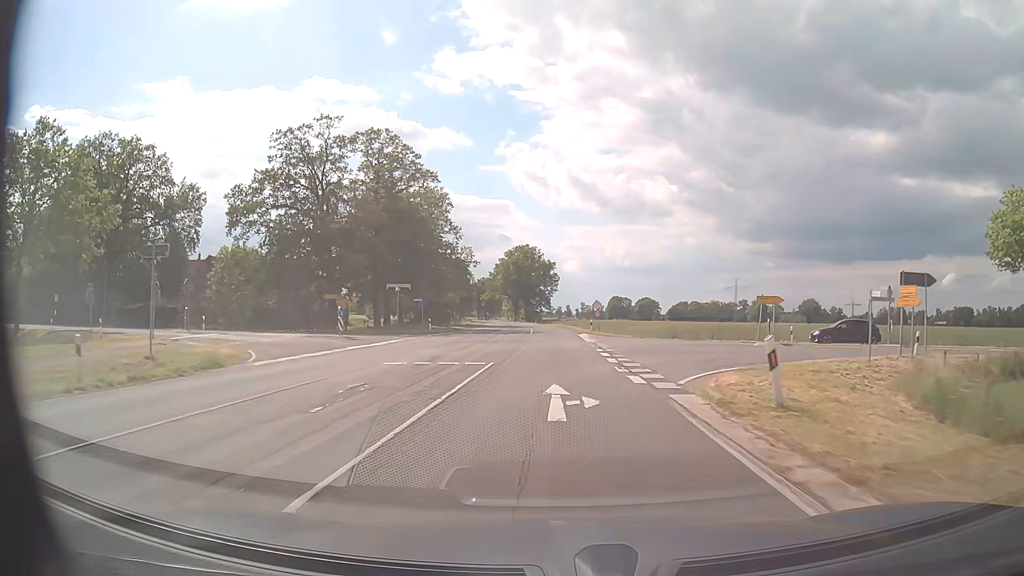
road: secondary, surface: asphalt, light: Day
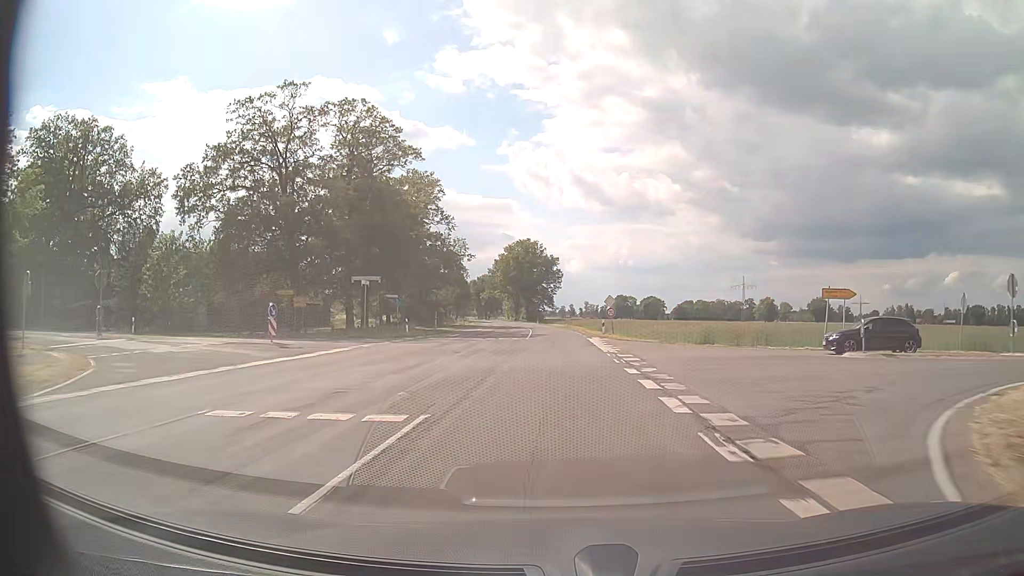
(0.0, +10.5) m; 0°
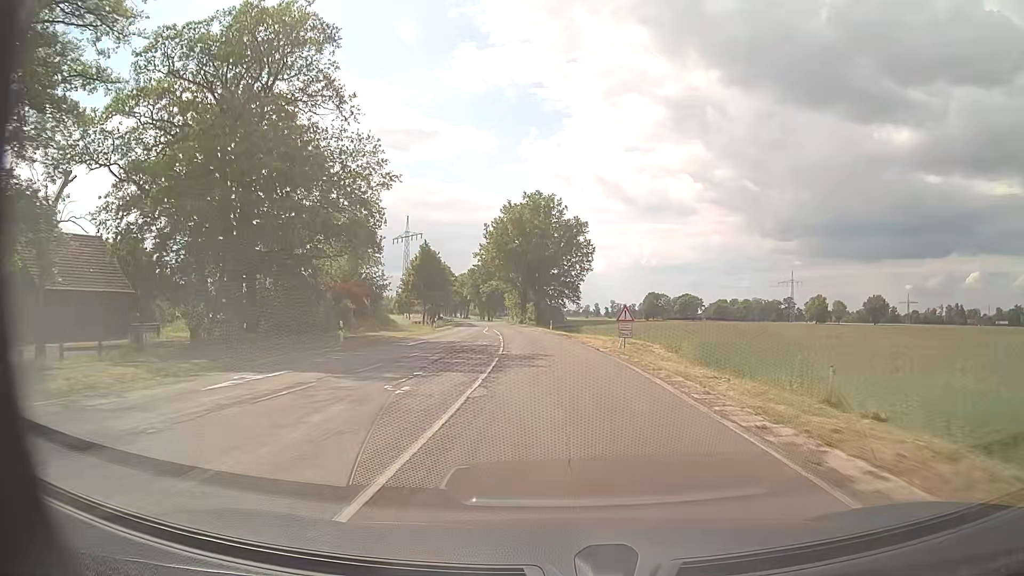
(-0.8, +53.7) m; -2°
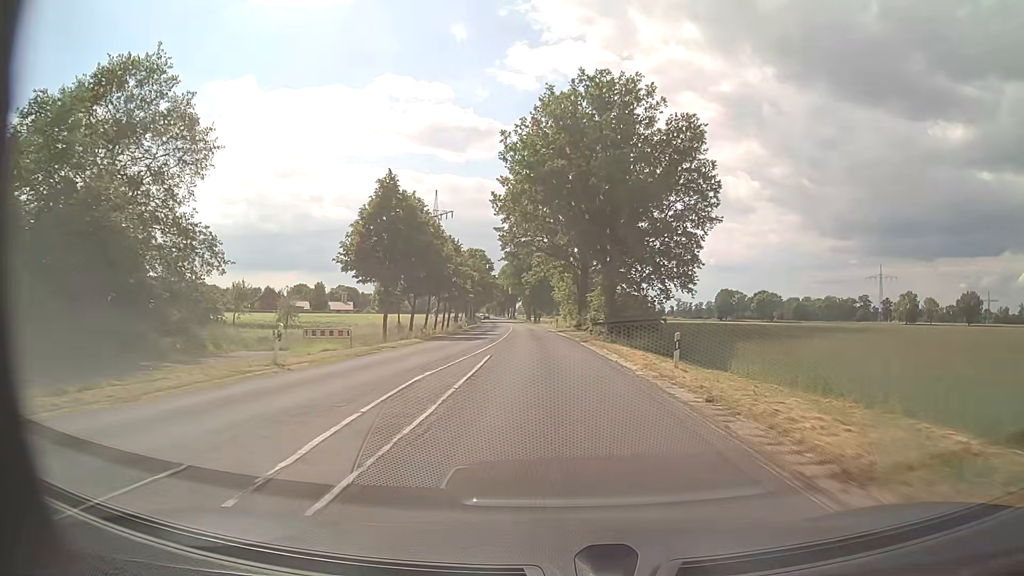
(-2.0, +43.7) m; -5°
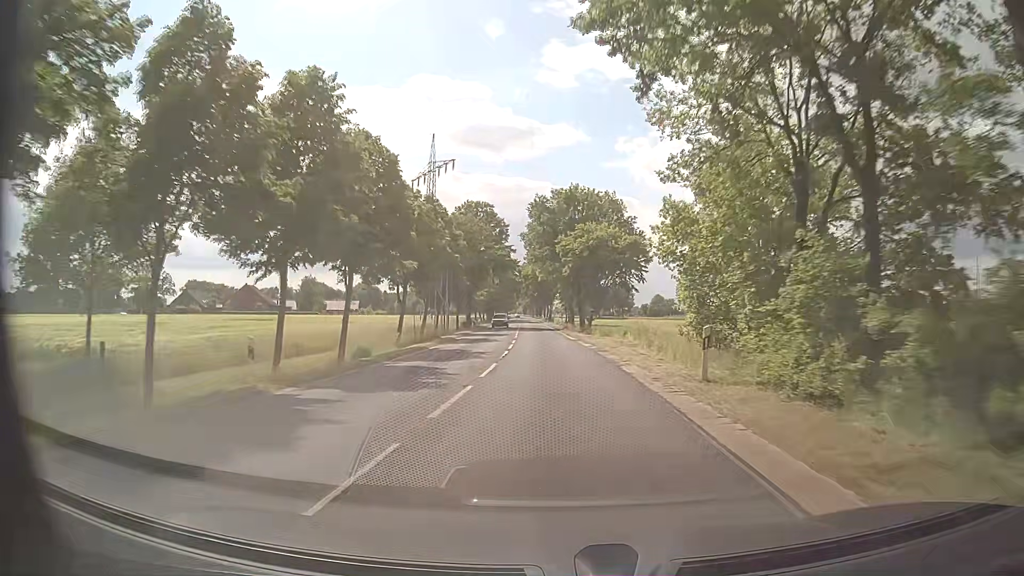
(-2.5, +55.1) m; -4°
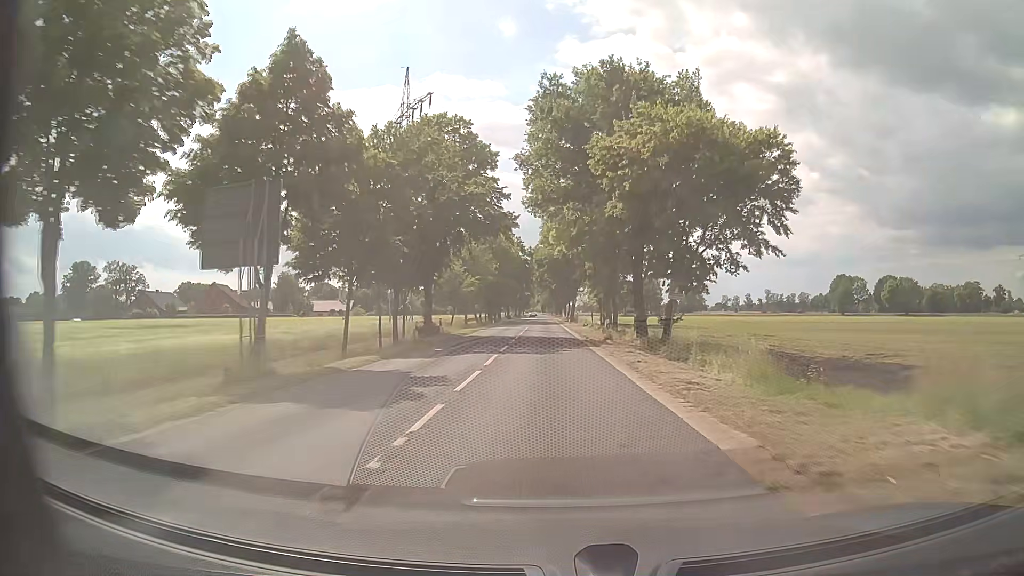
(-0.5, +33.3) m; -2°
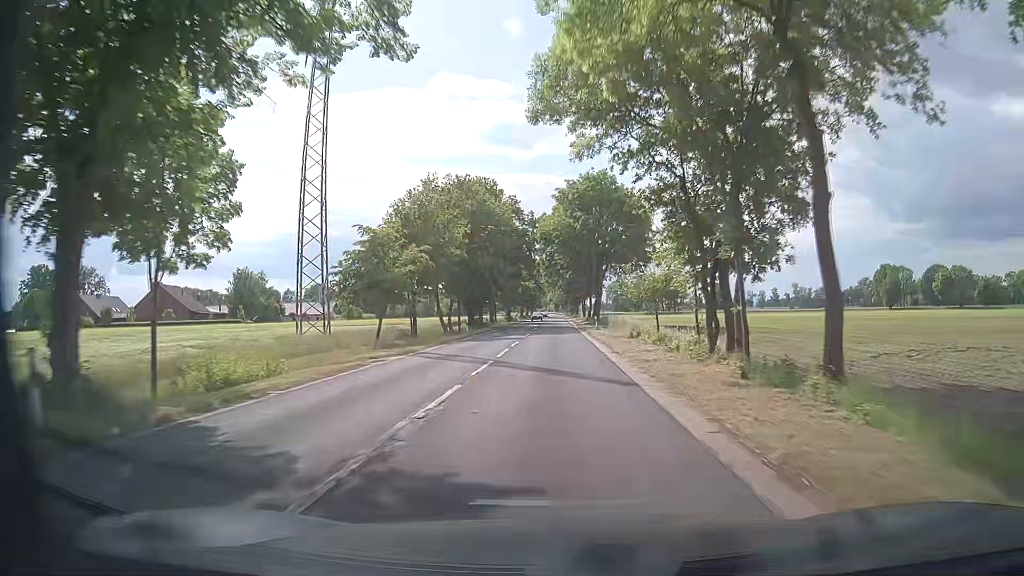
(-0.3, +33.3) m; -1°
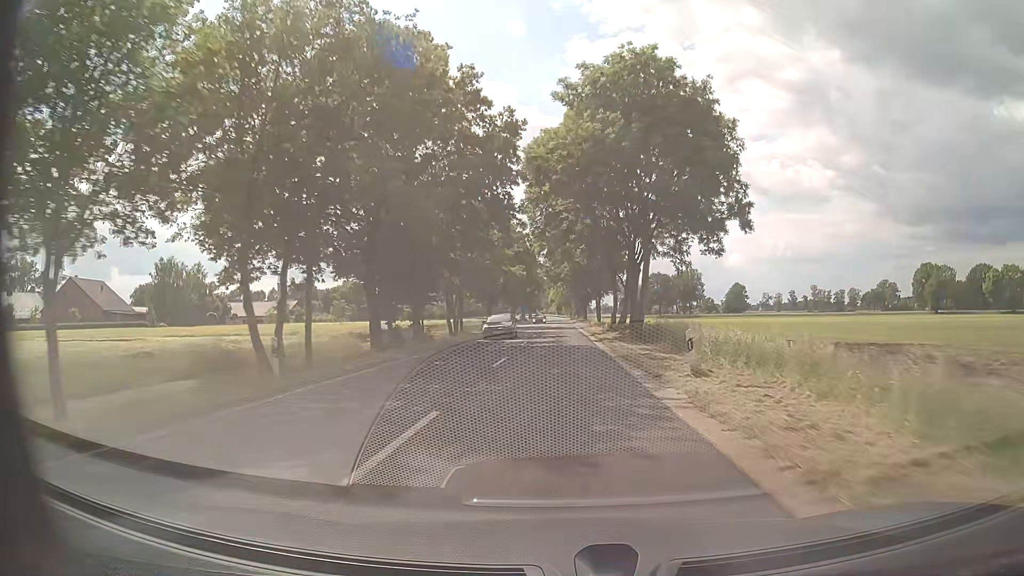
(-0.4, +33.2) m; -1°
